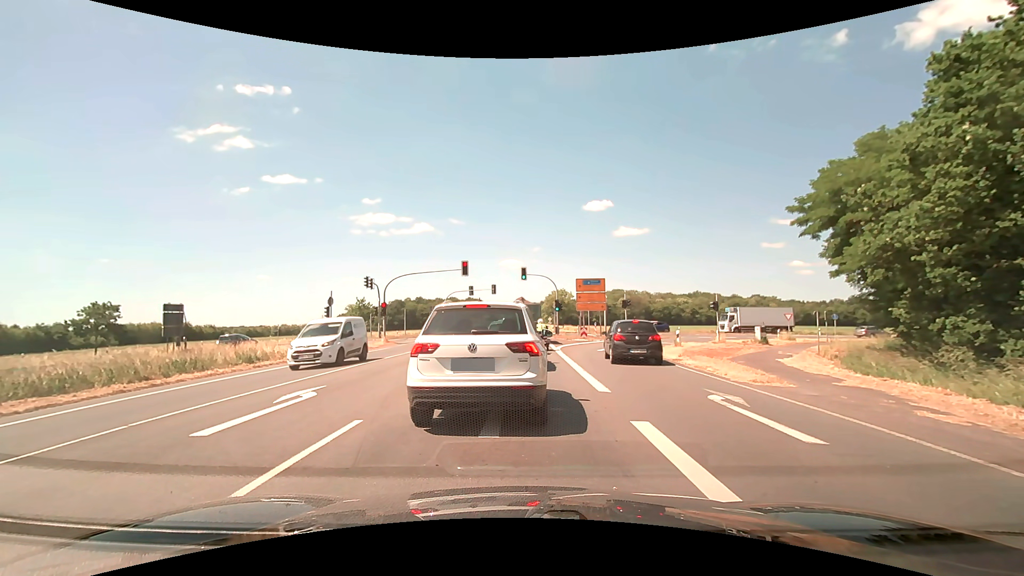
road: primary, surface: asphalt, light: Day
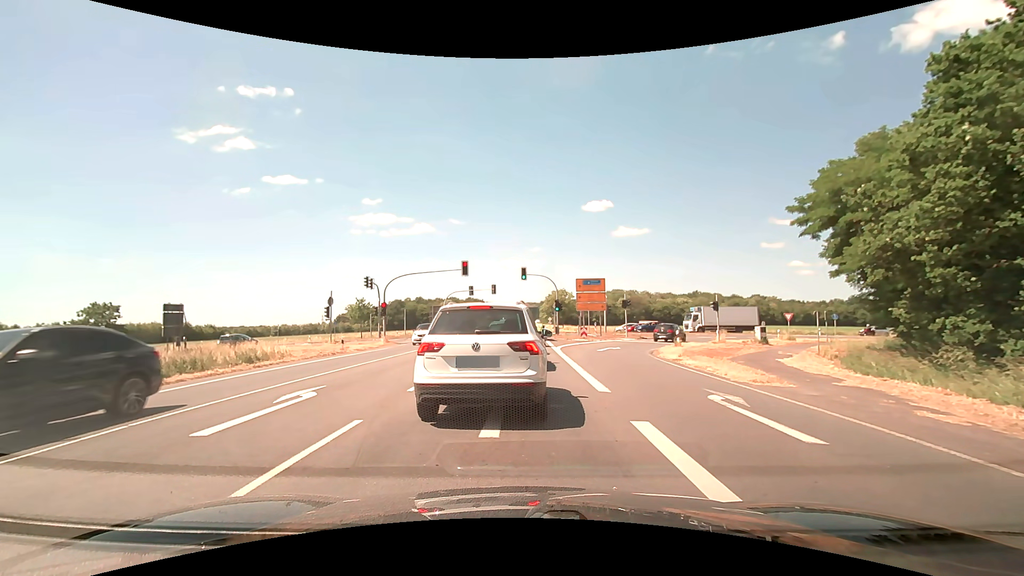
(0.0, 0.0) m; 0°
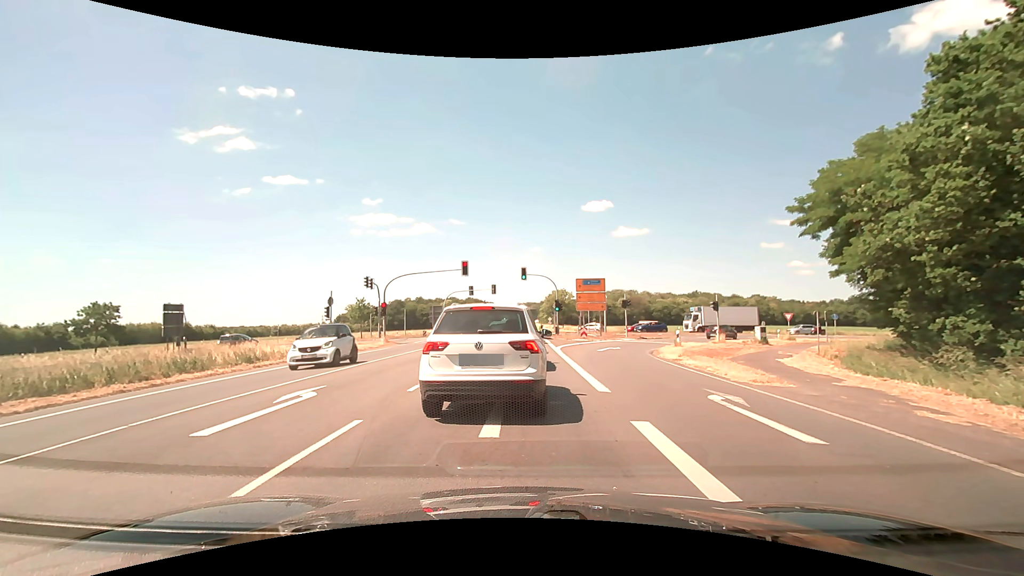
(0.0, 0.0) m; 0°
(0, +10) (-1, +20) (-1, +30) (-1, +40) (-1, +50) (-2, +60) (-2, +70) (-2, +80) (-2, +90) (-2, +100) m
